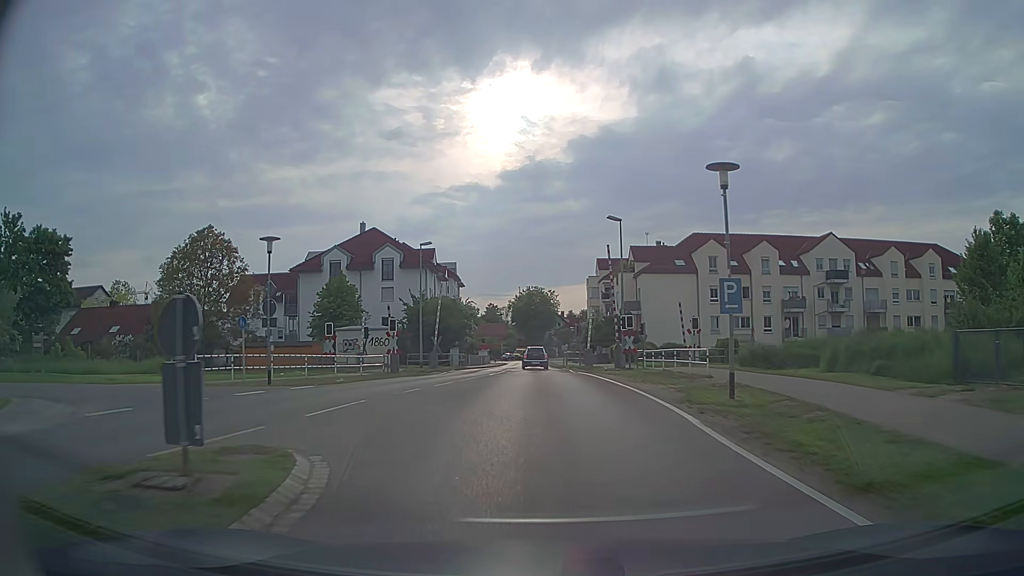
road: tertiary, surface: asphalt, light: Day
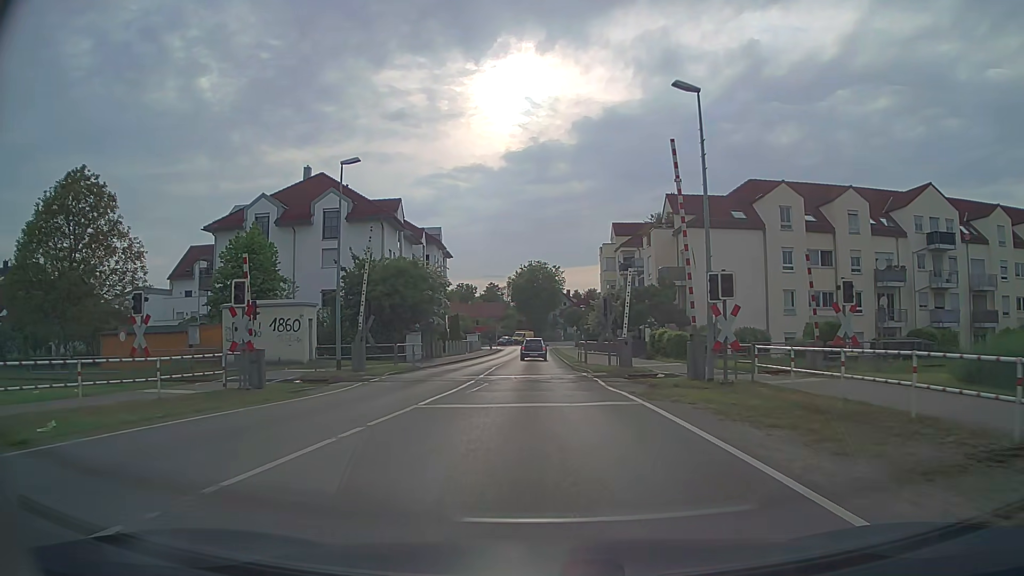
(0.0, +18.9) m; 0°
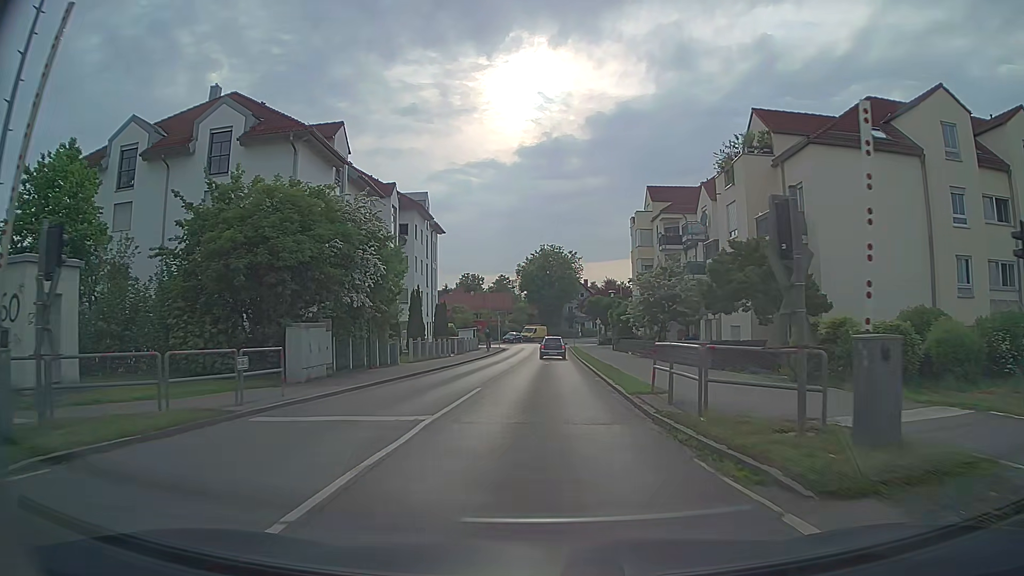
(-0.1, +19.3) m; -1°
